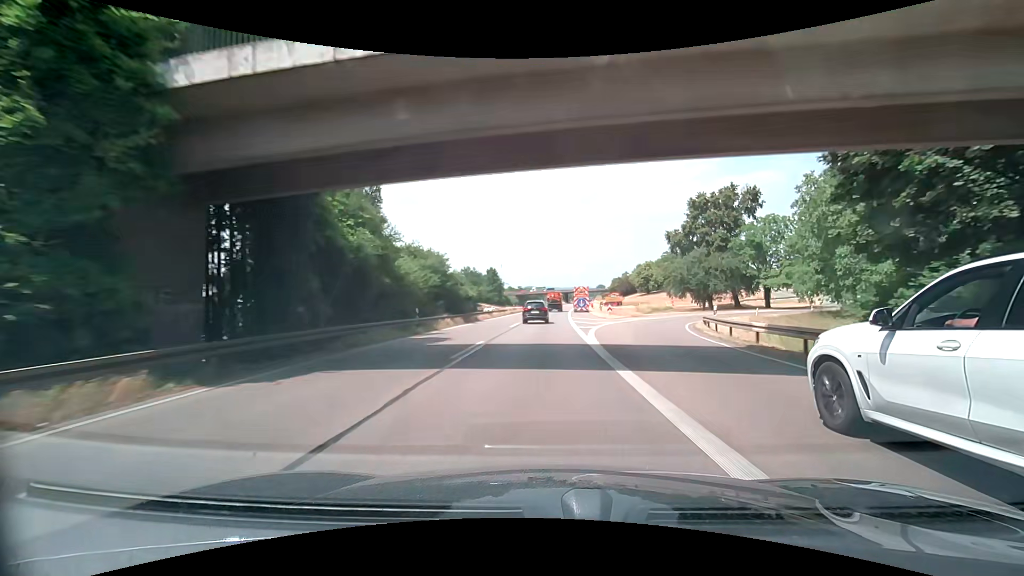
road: trunk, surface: asphalt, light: Day
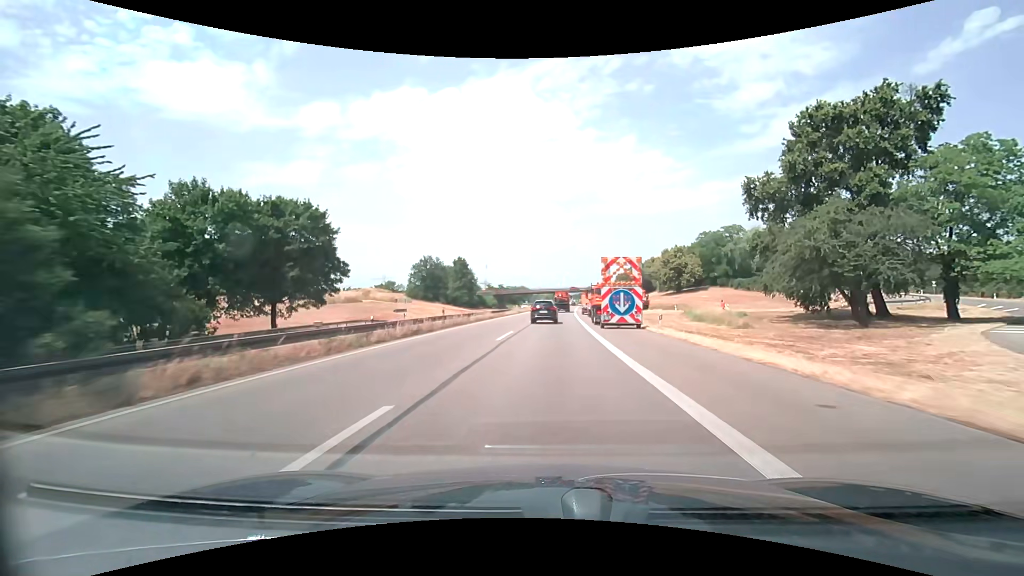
(+0.9, +48.6) m; +2°
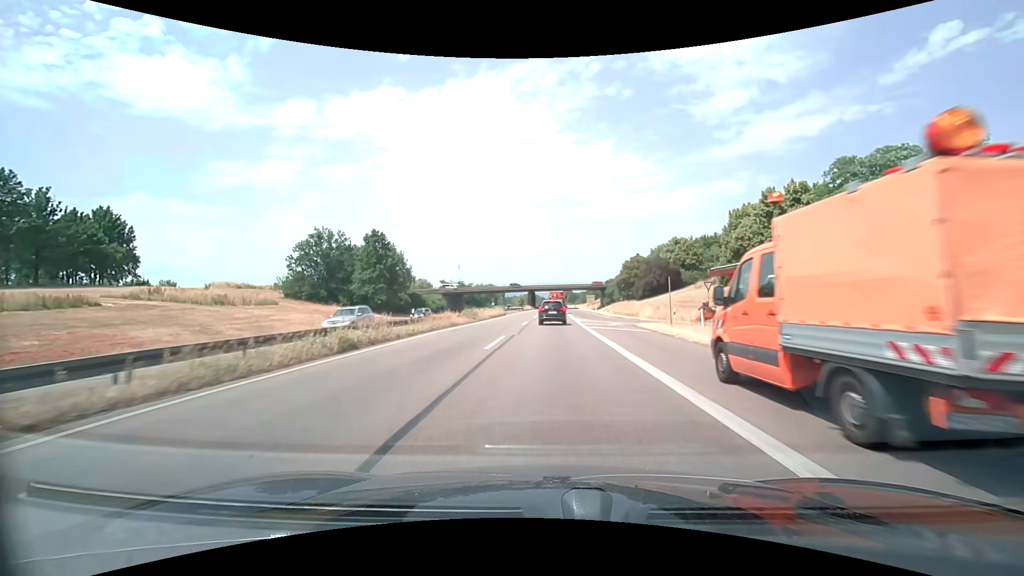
(+1.3, +58.8) m; +2°
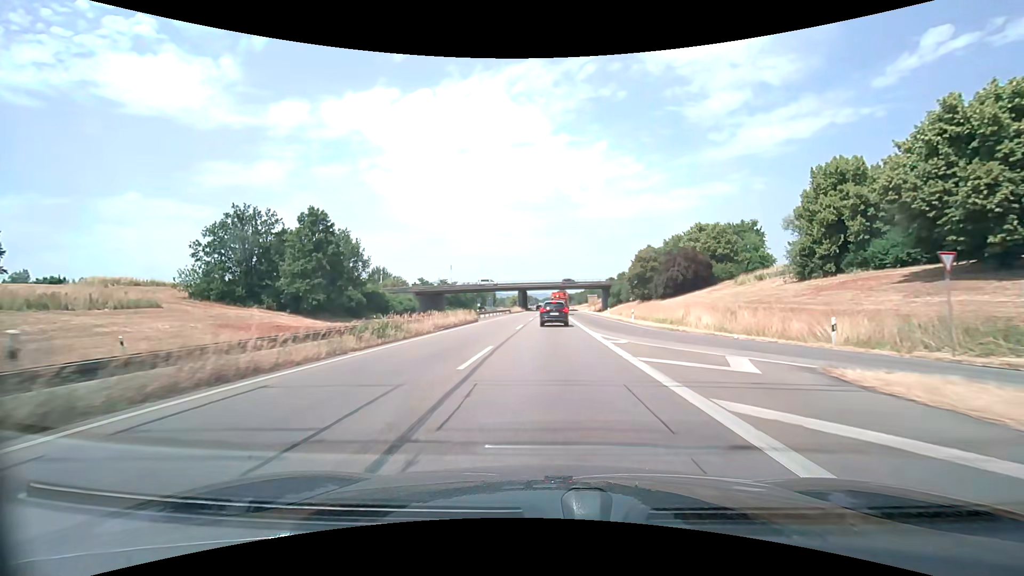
(+0.2, +22.7) m; +1°
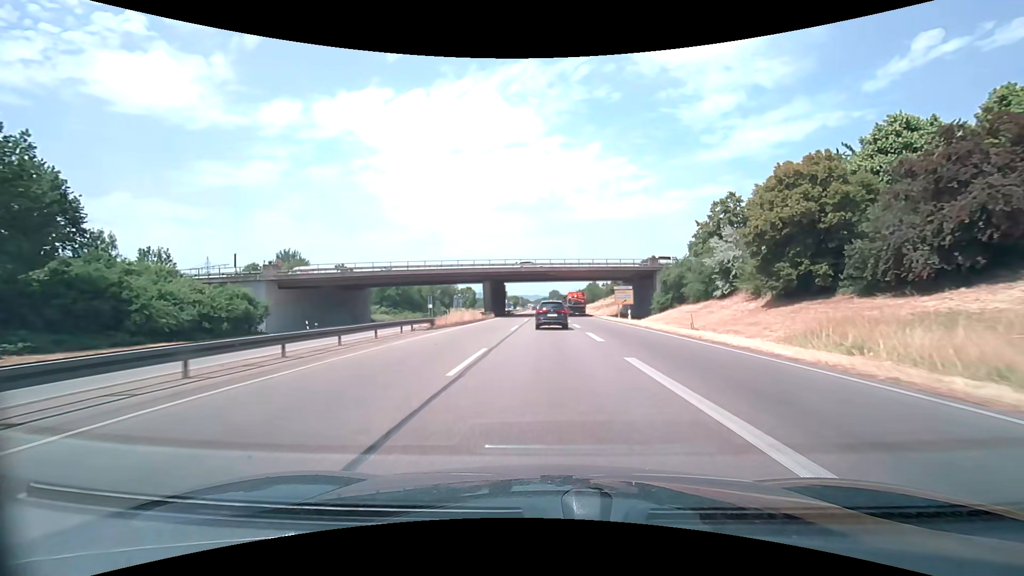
(+0.4, +56.2) m; +1°
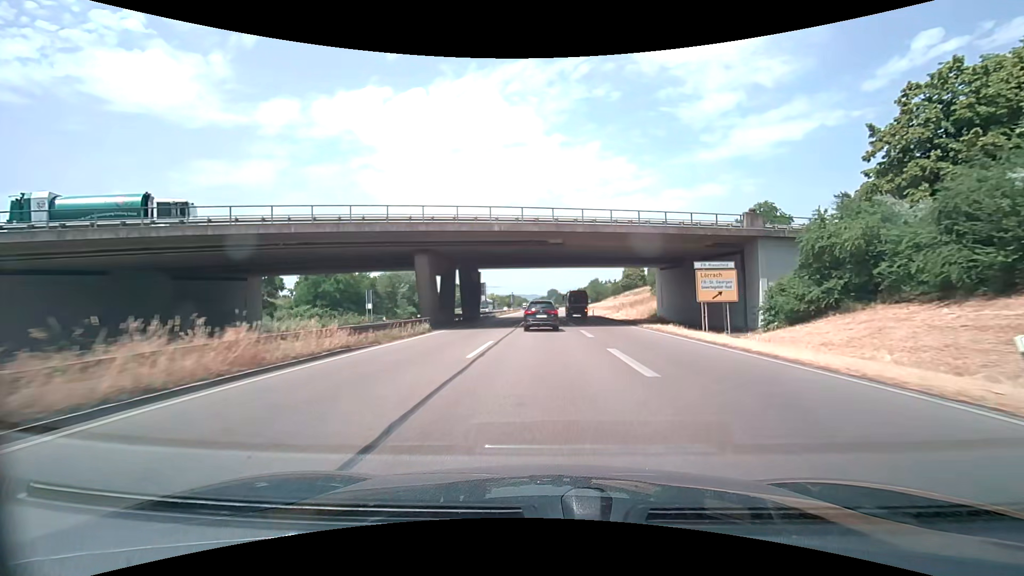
(0.0, +33.4) m; 0°
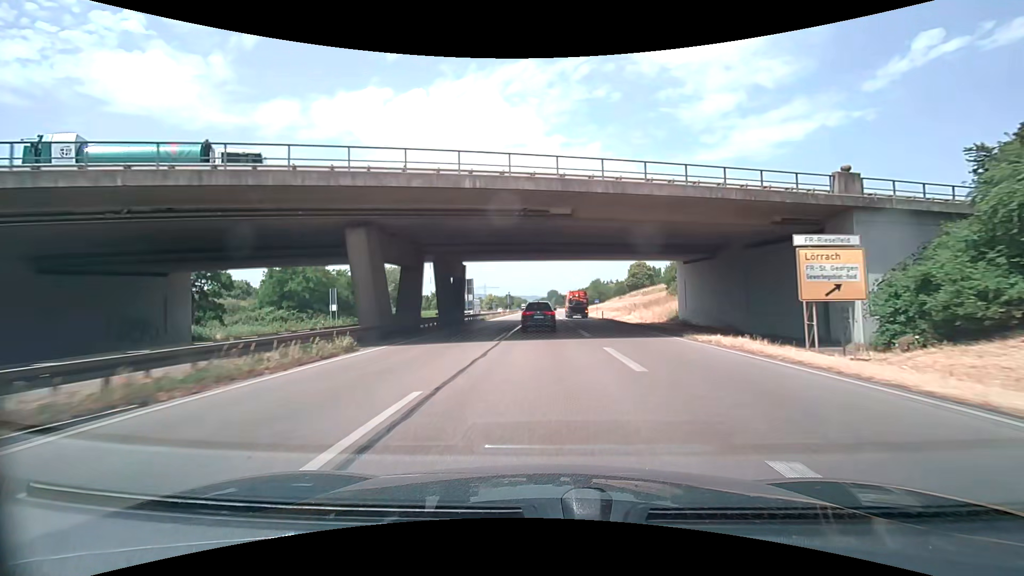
(0.0, +11.1) m; 0°
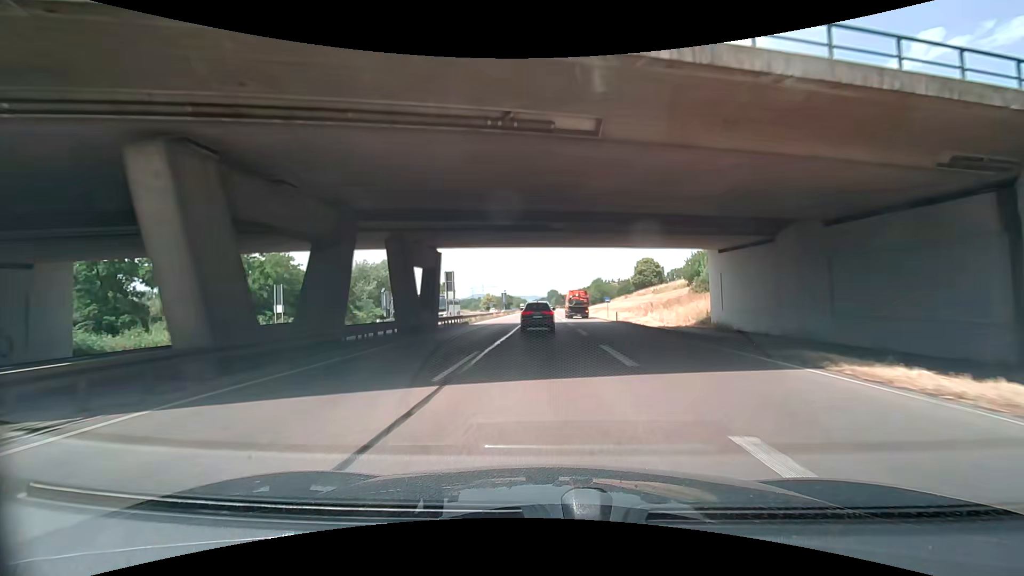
(0.0, +11.2) m; 0°
(0, +10) (0, +20) (0, +30) (0, +40) (0, +50) (0, +60) (0, +70) (0, +80) (0, +90) (0, +100) m
